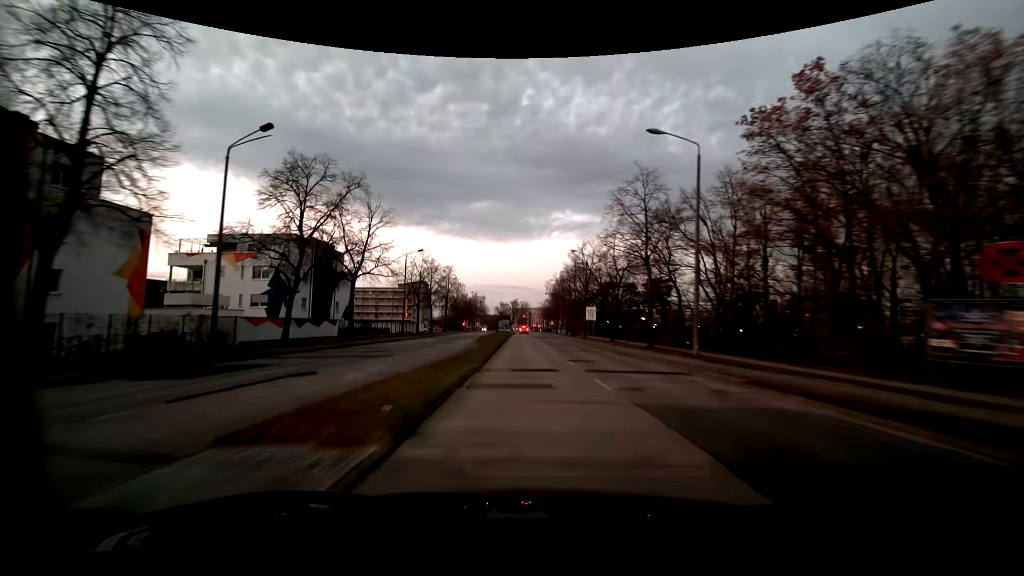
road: tertiary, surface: concrete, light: Dusk
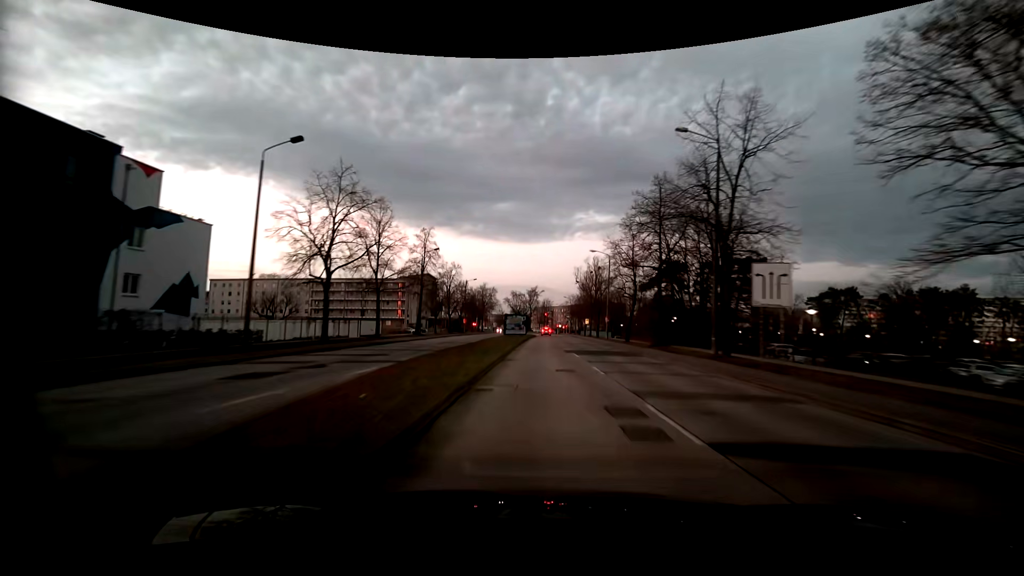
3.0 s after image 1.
(-1.4, +40.8) m; -2°
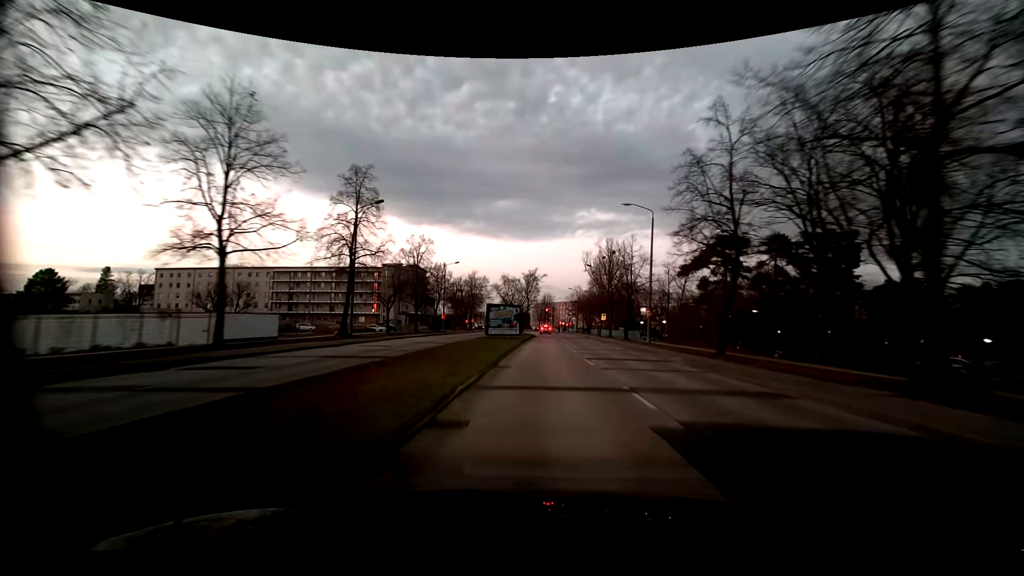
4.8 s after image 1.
(-0.1, +24.2) m; 0°
(0, +10) (0, +20) (0, +30) (0, +40) (+1, +50) (+1, +60) (+1, +70) (+1, +80) (+1, +90) (+1, +100) m
